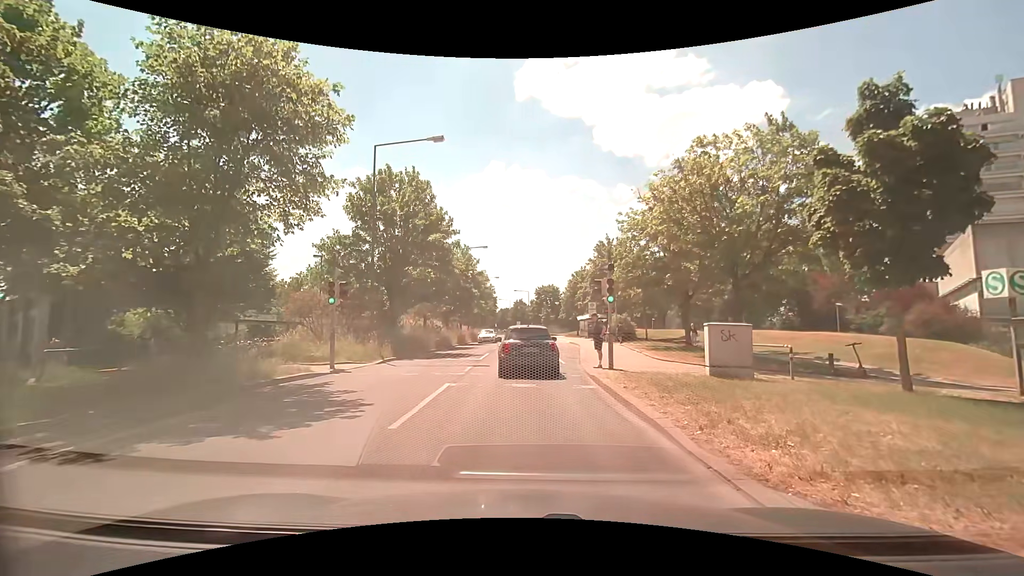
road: tertiary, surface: asphalt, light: Day
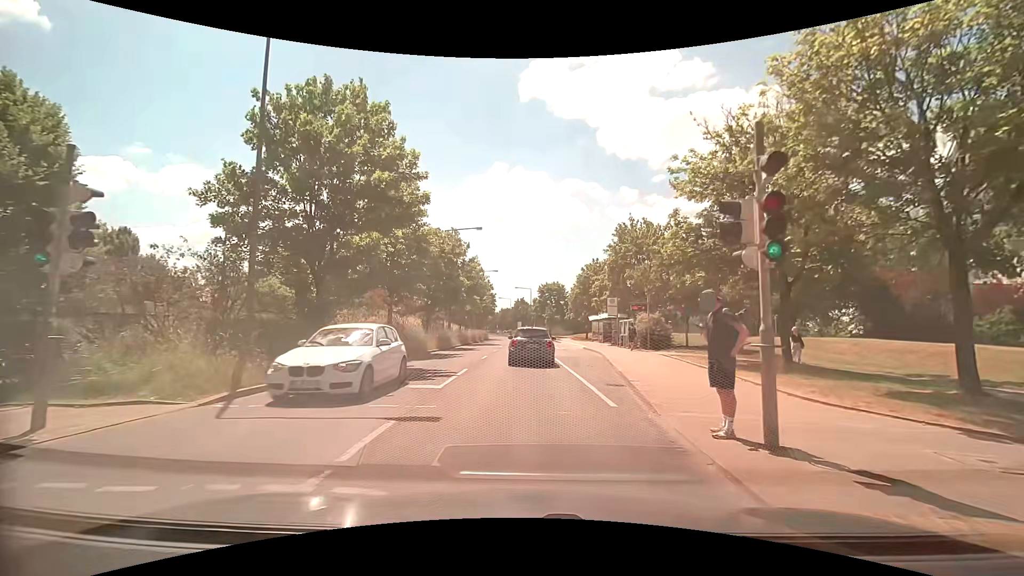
(-0.1, +11.0) m; 0°
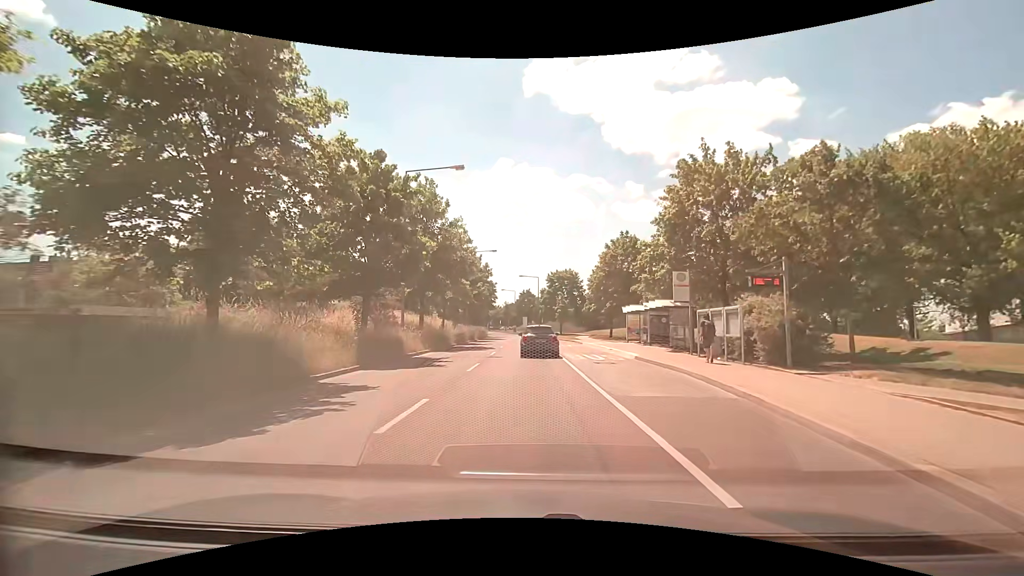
(-0.1, +16.7) m; -1°
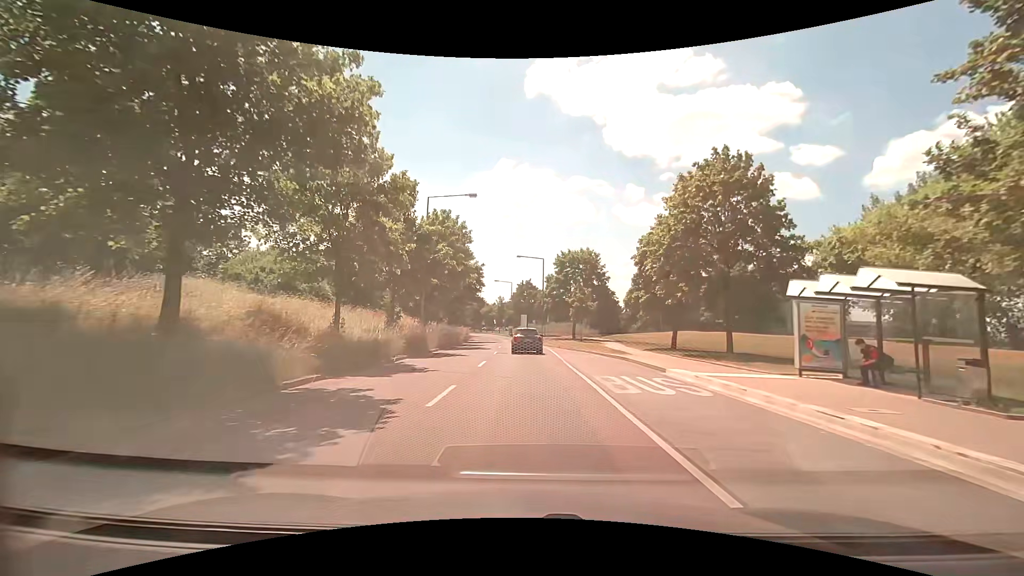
(0.0, +25.2) m; 0°
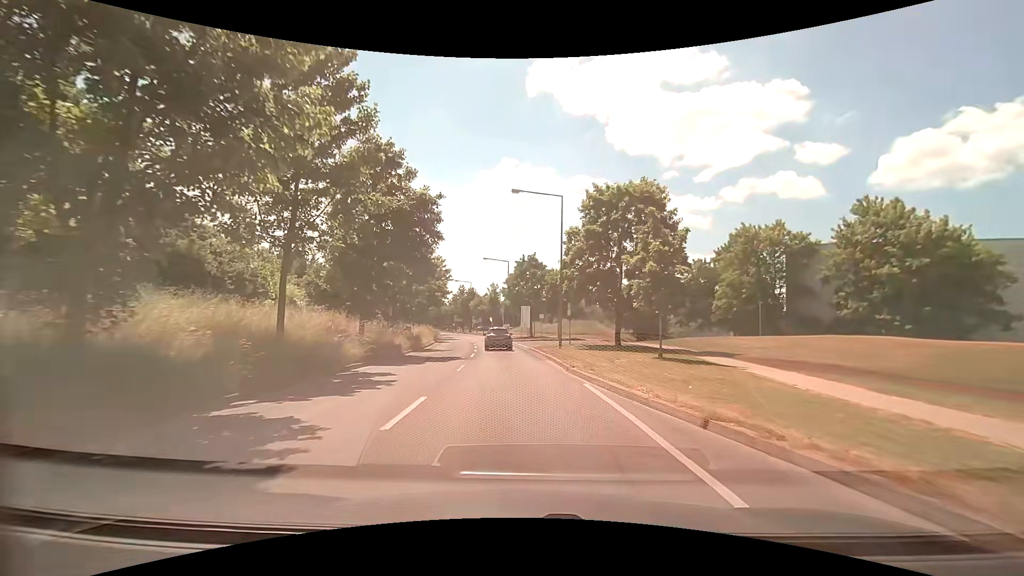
(+0.2, +29.6) m; 0°
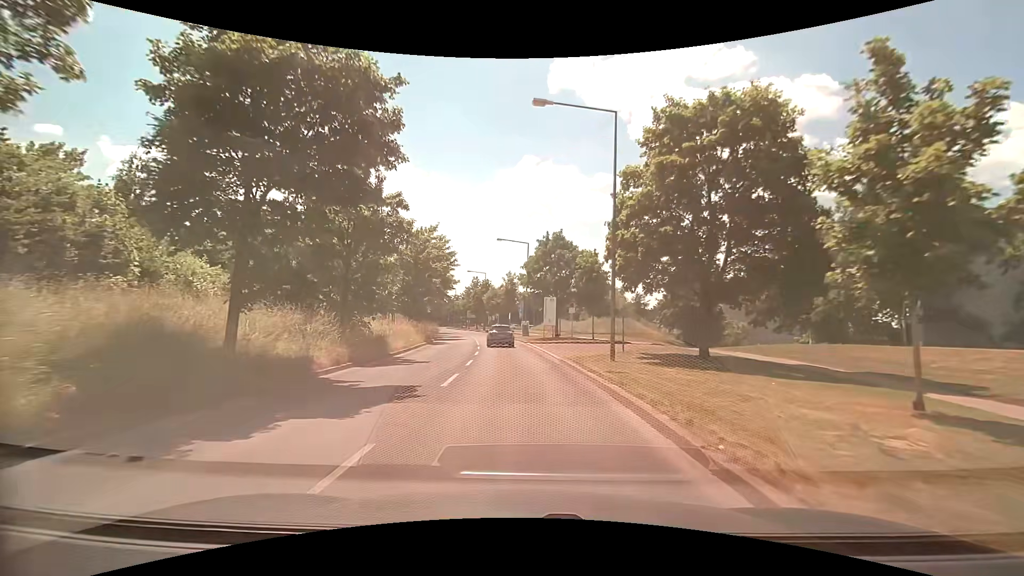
(-0.2, +12.9) m; -3°
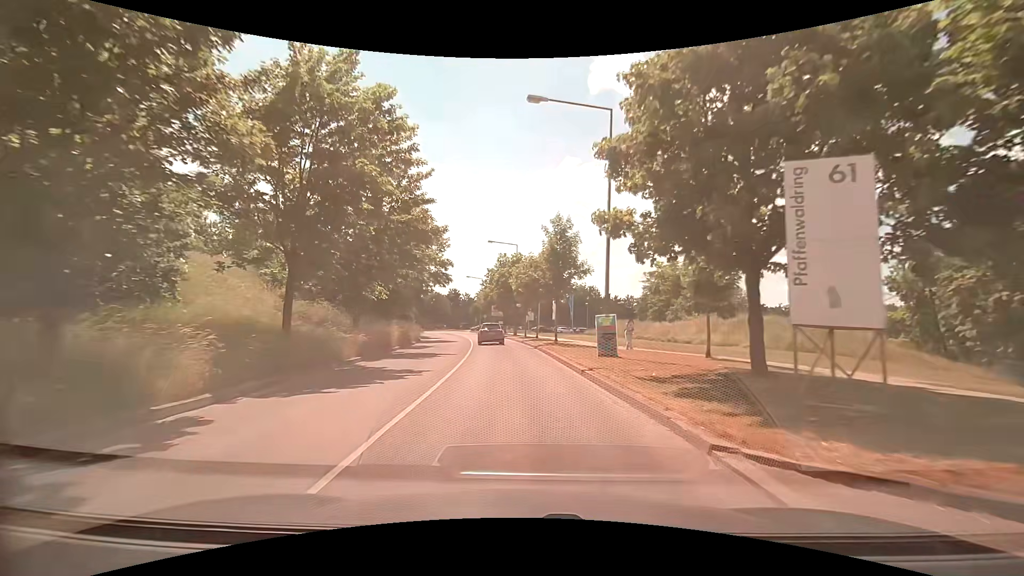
(-1.0, +33.3) m; -5°
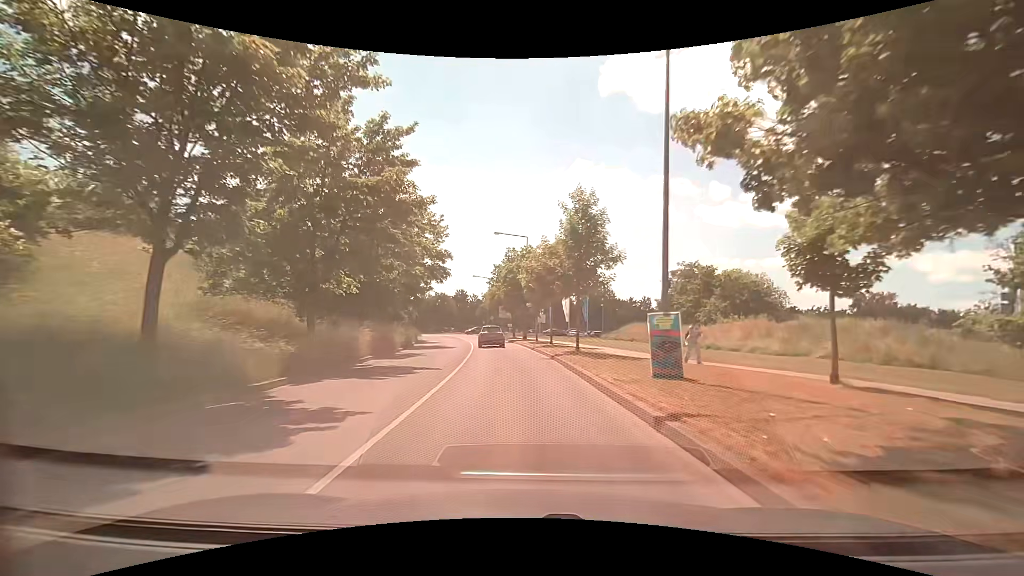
(0.0, +6.6) m; -1°
(0, +10) (-1, +20) (-1, +30) (-2, +40) (-4, +50) (-5, +60) (-7, +70) (-9, +79) (-12, +89) (-16, +98) m
